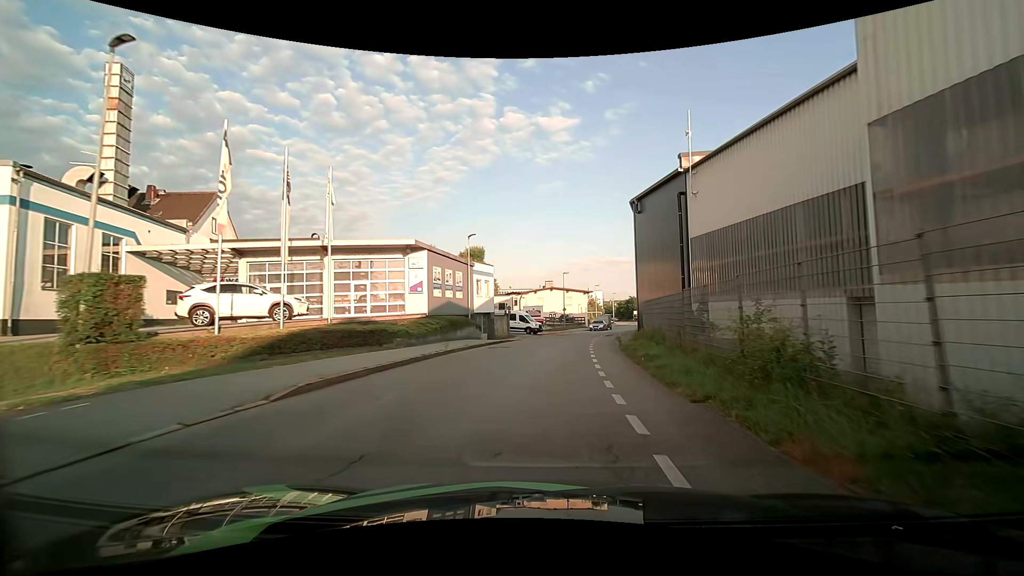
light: Day
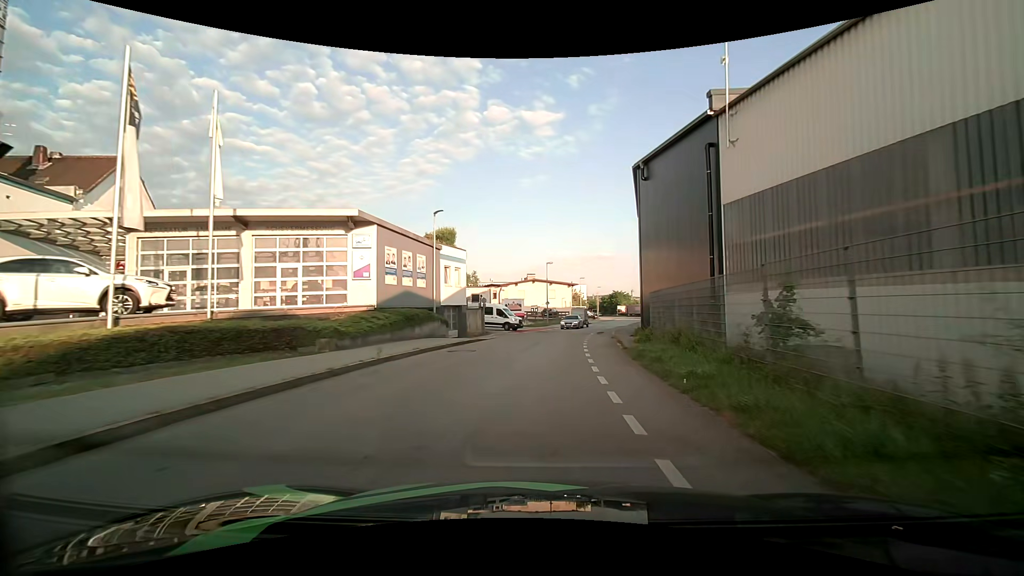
(+0.1, +6.4) m; +2°
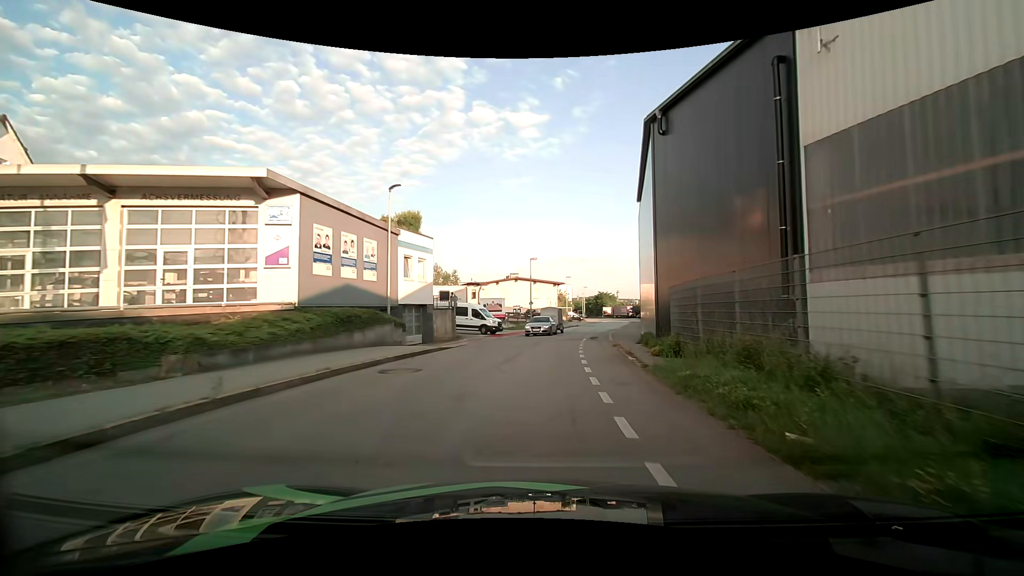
(+0.1, +6.3) m; +1°
(0, +10) (+1, +20) (+2, +30) (+4, +40) (+6, +49) (+8, +59) (+11, +69) (+13, +79) (+15, +89) (+17, +98) m
